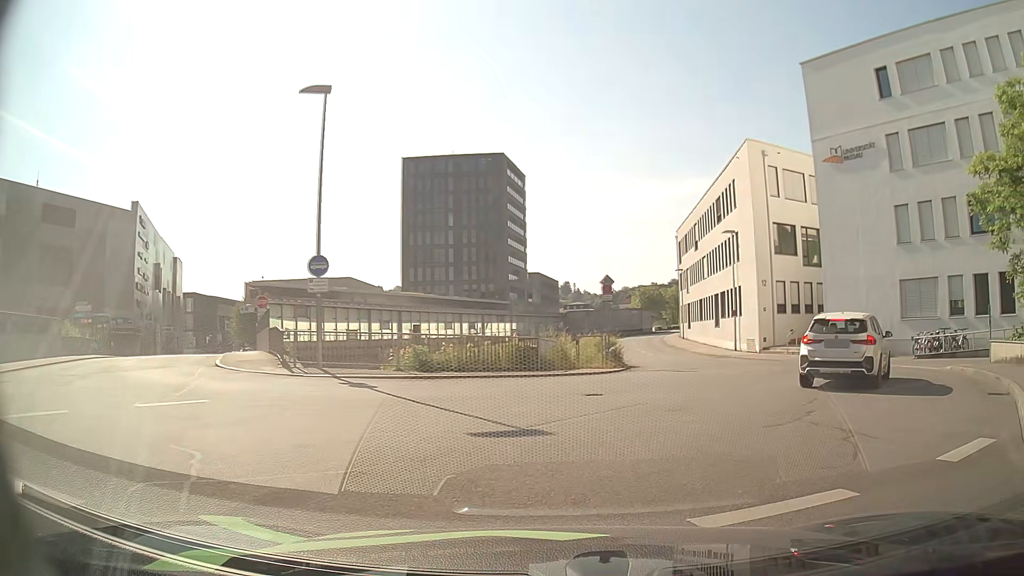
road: residential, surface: asphalt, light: Day
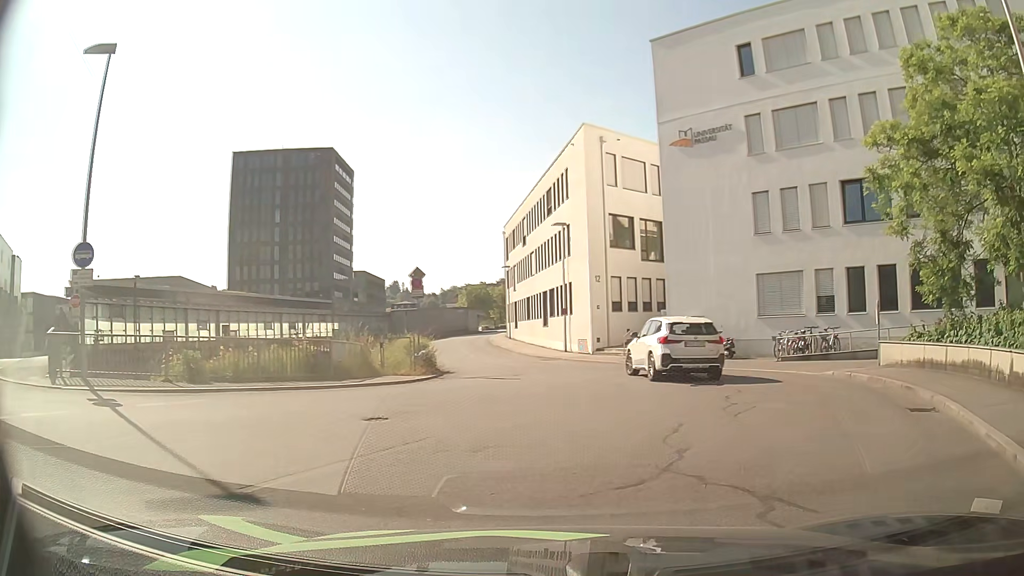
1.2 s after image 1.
(+0.4, +3.4) m; +15°
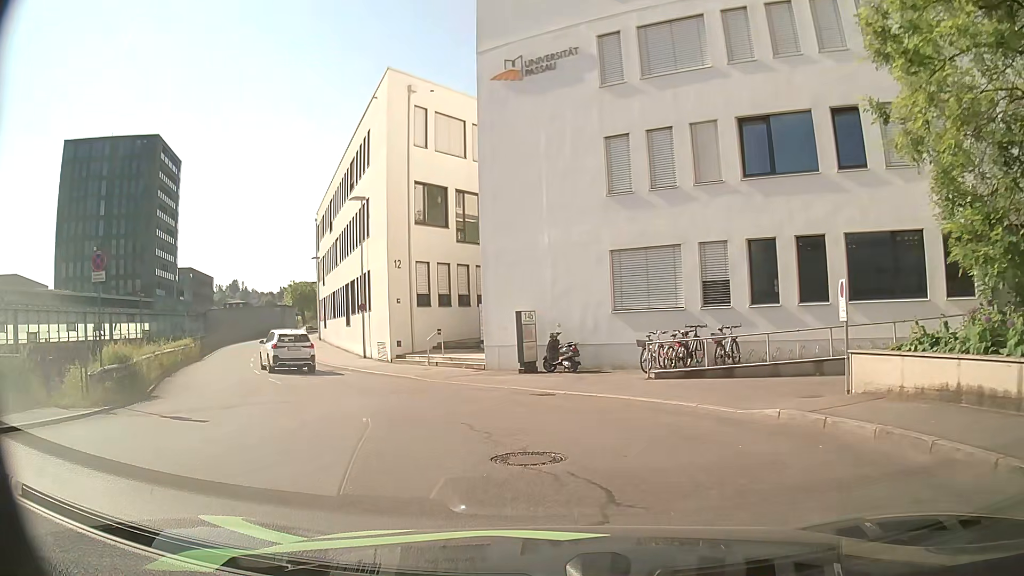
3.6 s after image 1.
(+1.7, +8.6) m; +13°
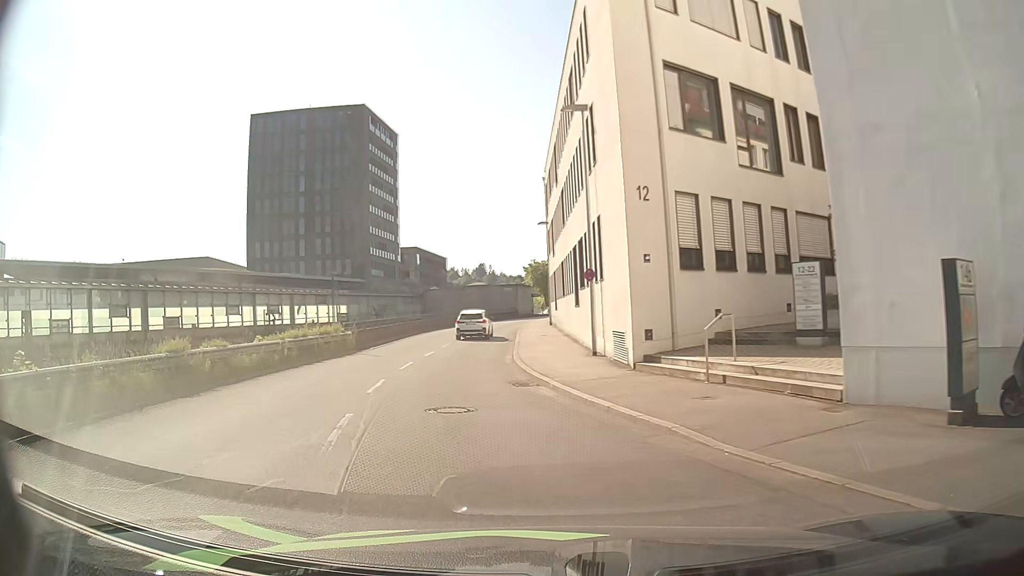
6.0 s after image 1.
(-2.0, +12.7) m; -22°
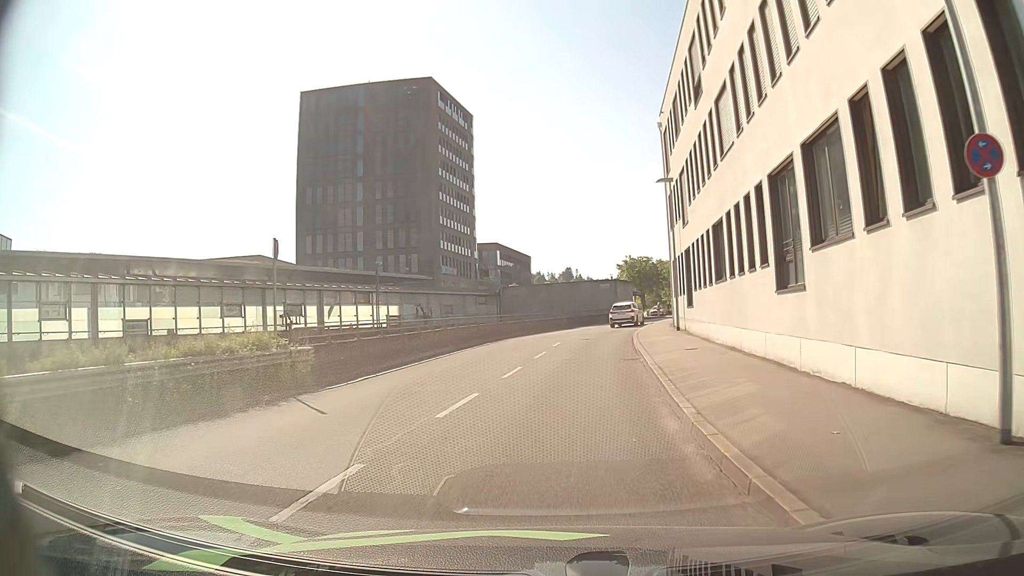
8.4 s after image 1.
(-1.6, +16.1) m; -8°
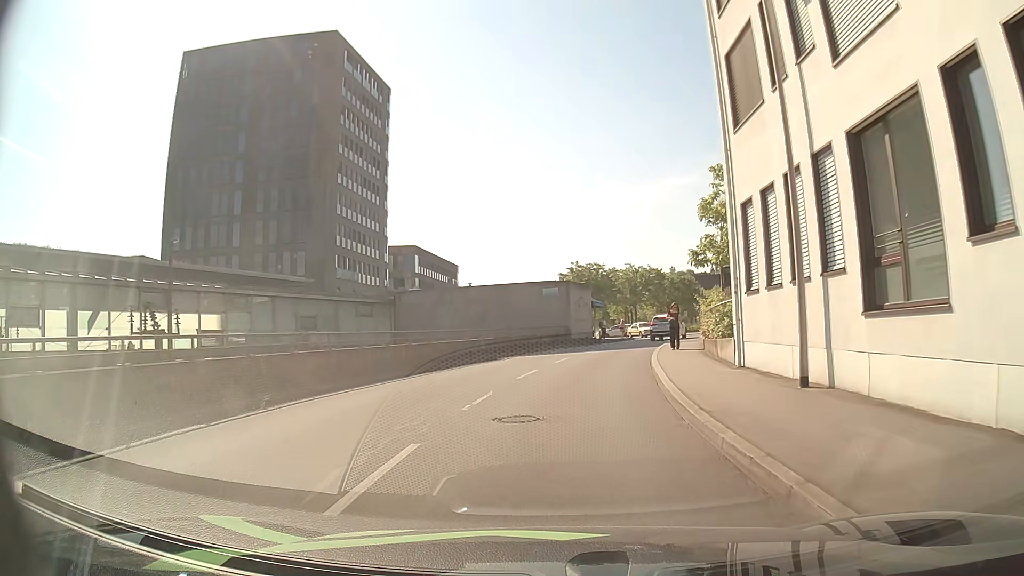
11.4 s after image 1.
(+1.4, +22.6) m; +6°
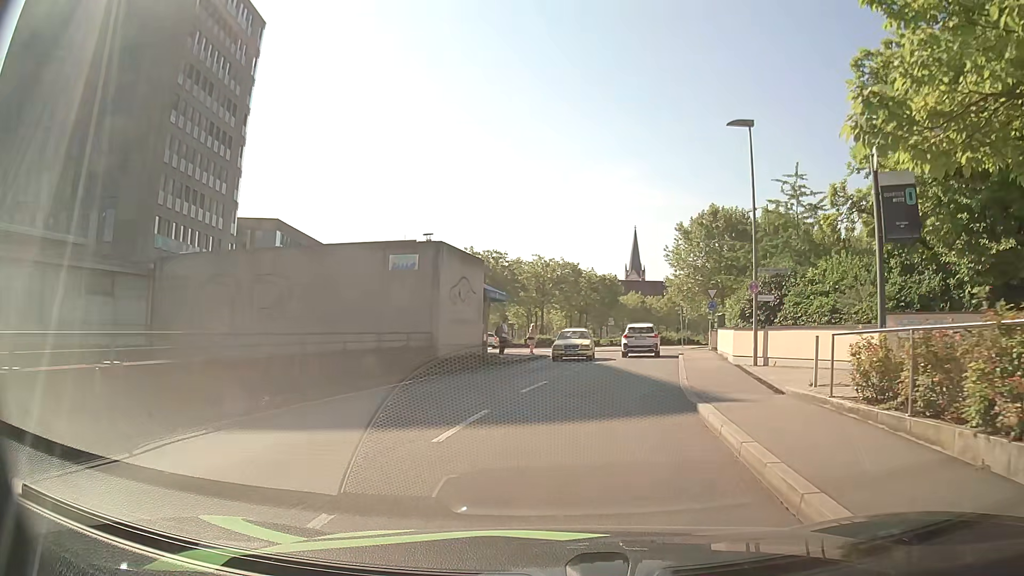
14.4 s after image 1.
(+1.2, +20.7) m; +9°
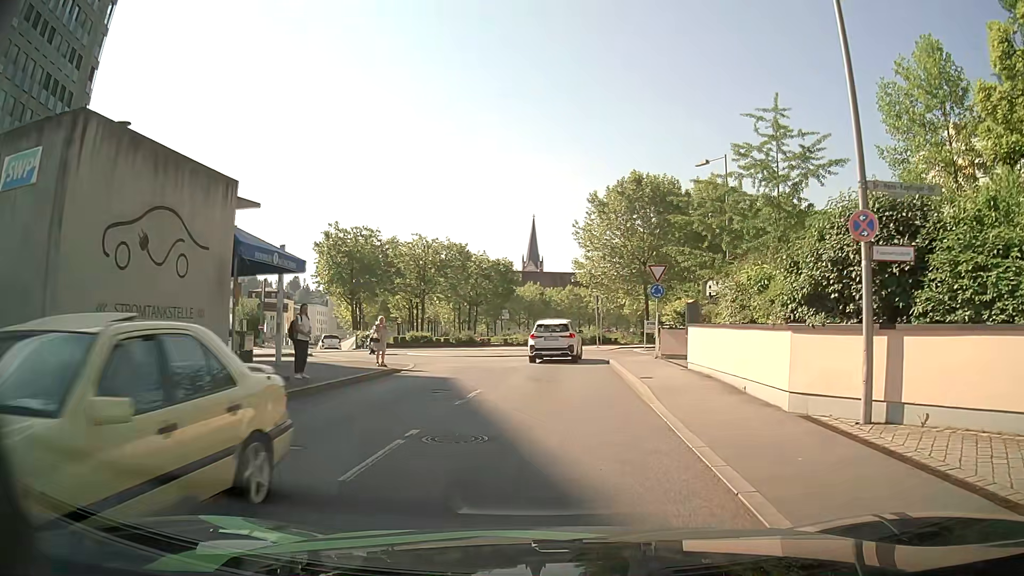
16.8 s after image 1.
(+0.9, +13.5) m; +8°
